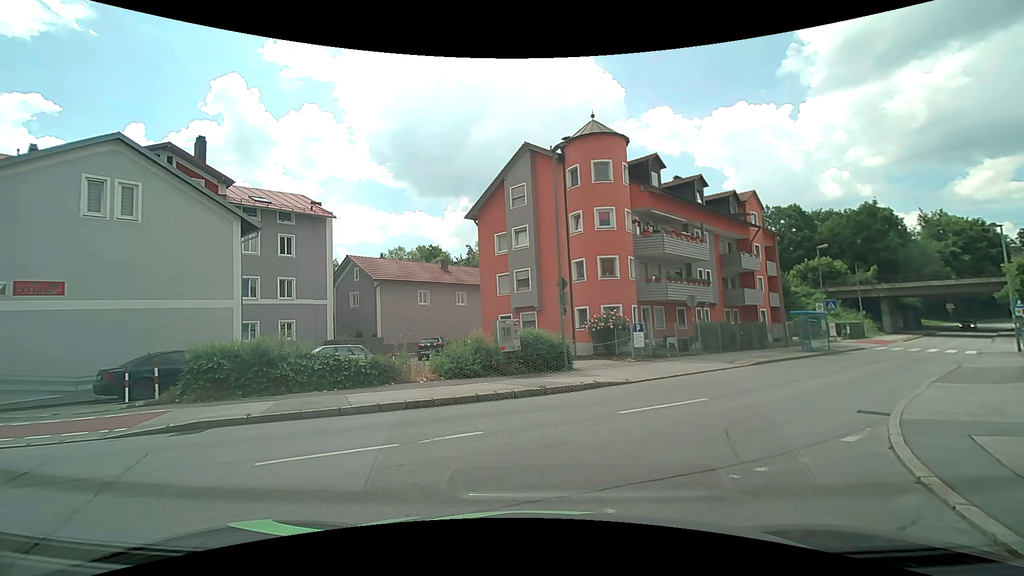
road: unclassified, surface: asphalt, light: Day
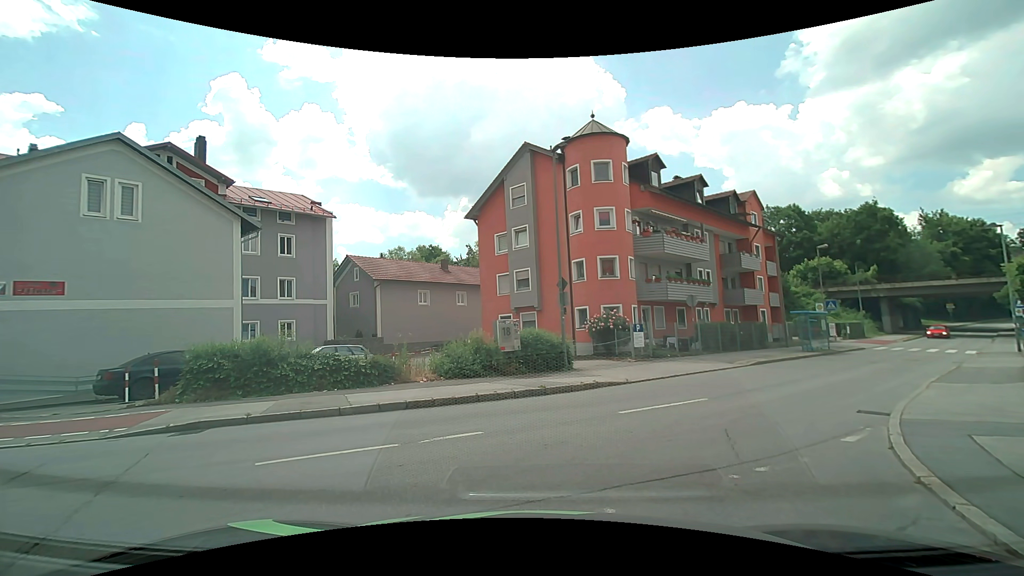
(0.0, 0.0) m; 0°
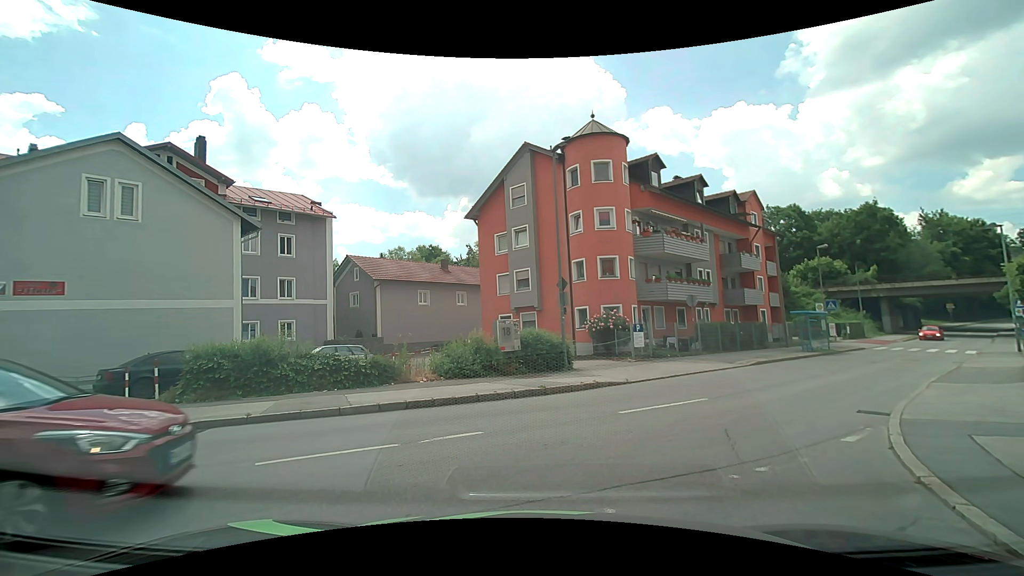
(0.0, 0.0) m; 0°
(+3, +9) (+10, +16) (+17, +23) (+25, +30) (+32, +37) (+40, +44) (+47, +50) (+54, +57) (+62, +64) (+69, +71) m
